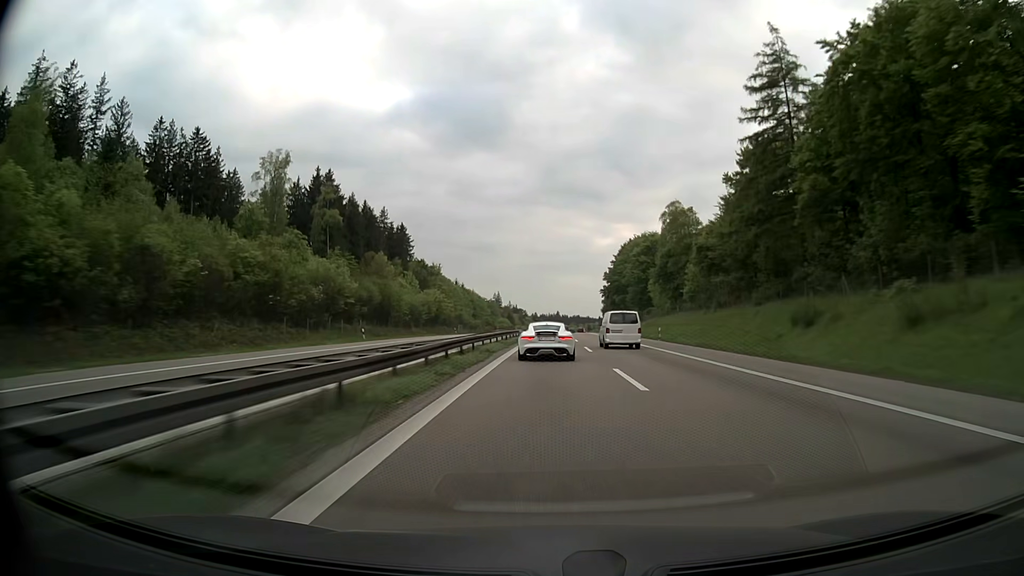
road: motorway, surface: asphalt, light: Day
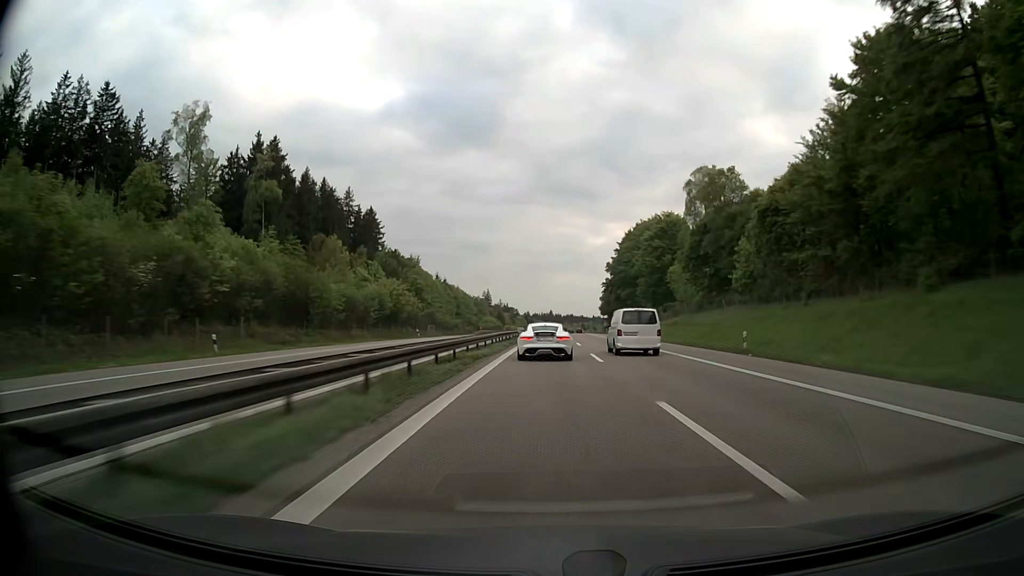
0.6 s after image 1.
(+0.2, +26.0) m; +1°
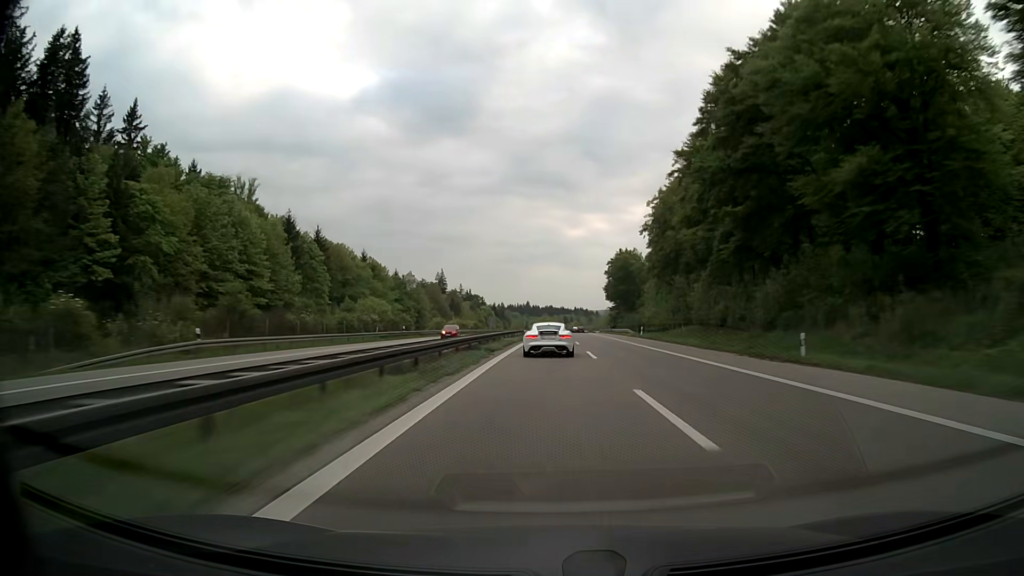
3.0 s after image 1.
(+1.9, +105.8) m; +2°
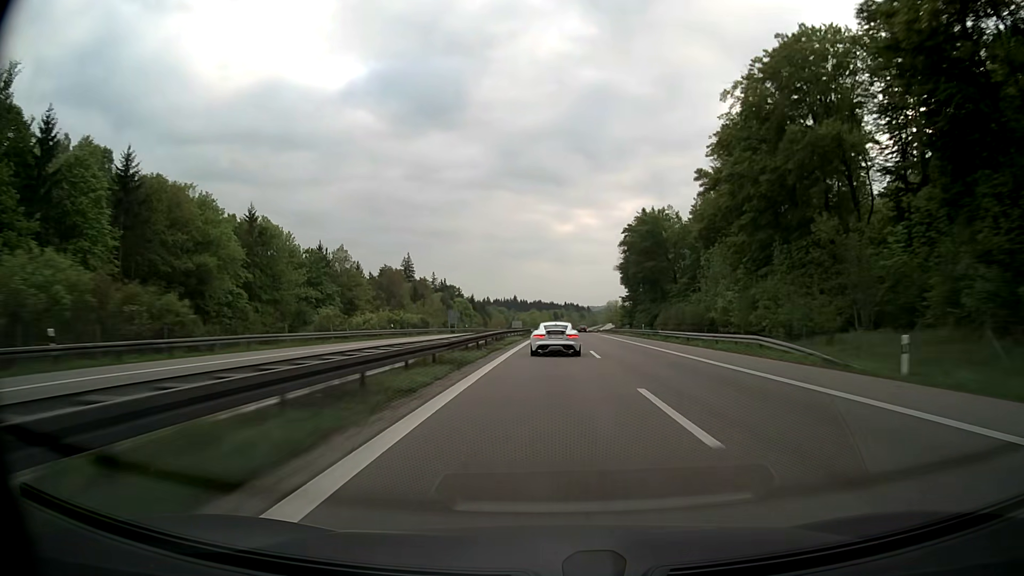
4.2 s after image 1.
(+0.4, +53.9) m; +1°
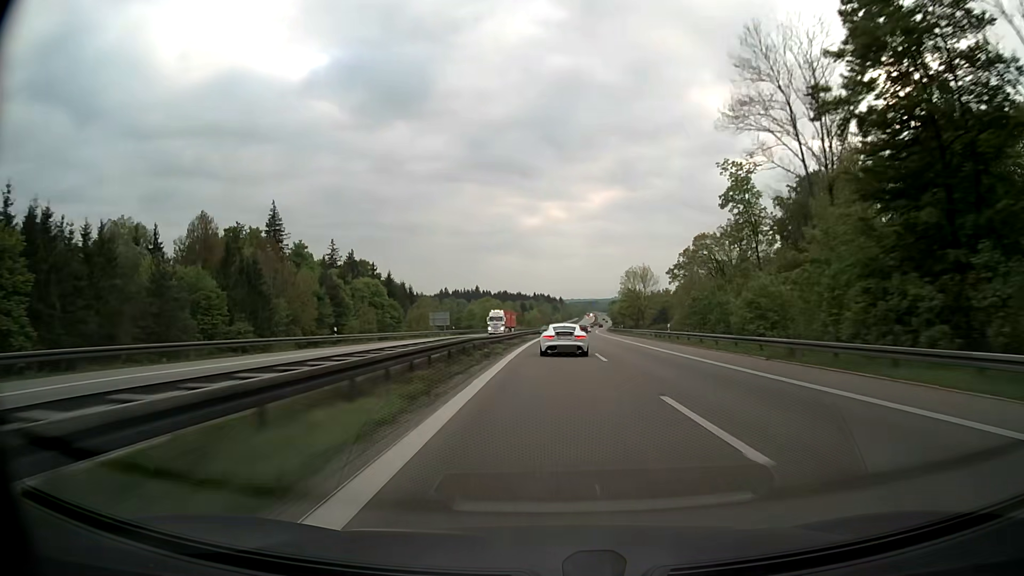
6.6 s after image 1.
(+2.1, +108.4) m; +3°
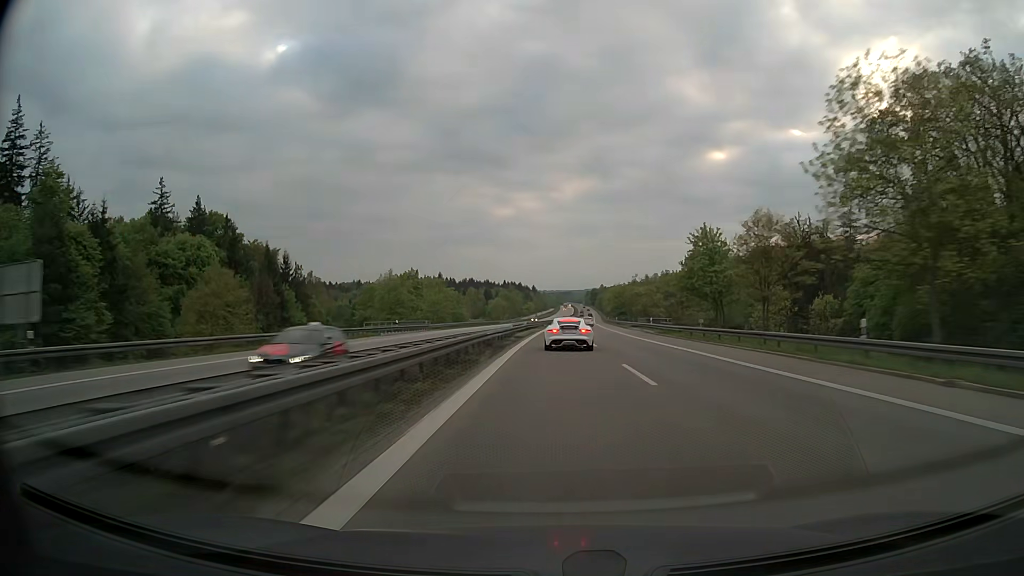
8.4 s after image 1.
(+1.5, +82.0) m; +2°
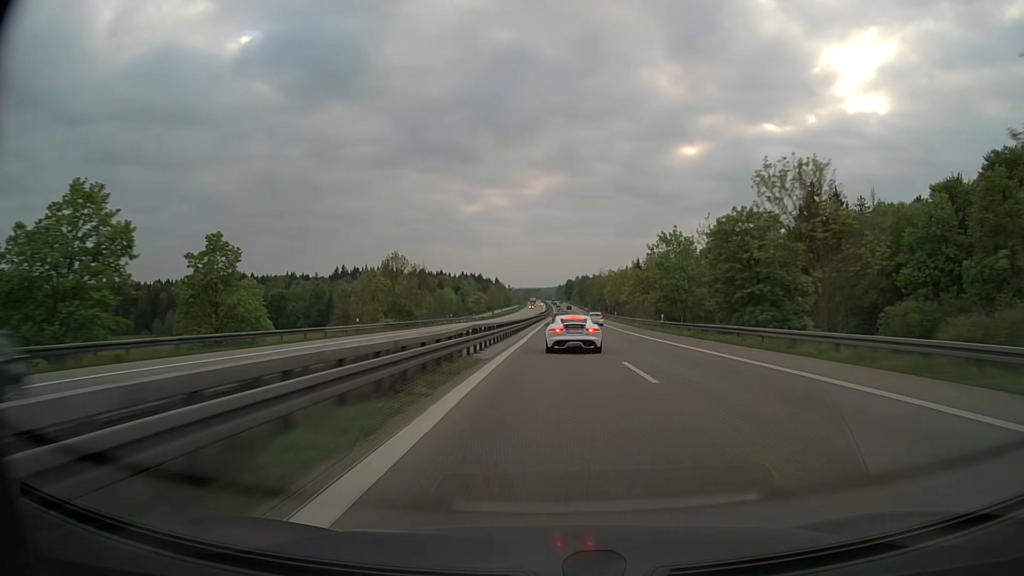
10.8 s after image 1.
(+3.0, +107.2) m; +3°
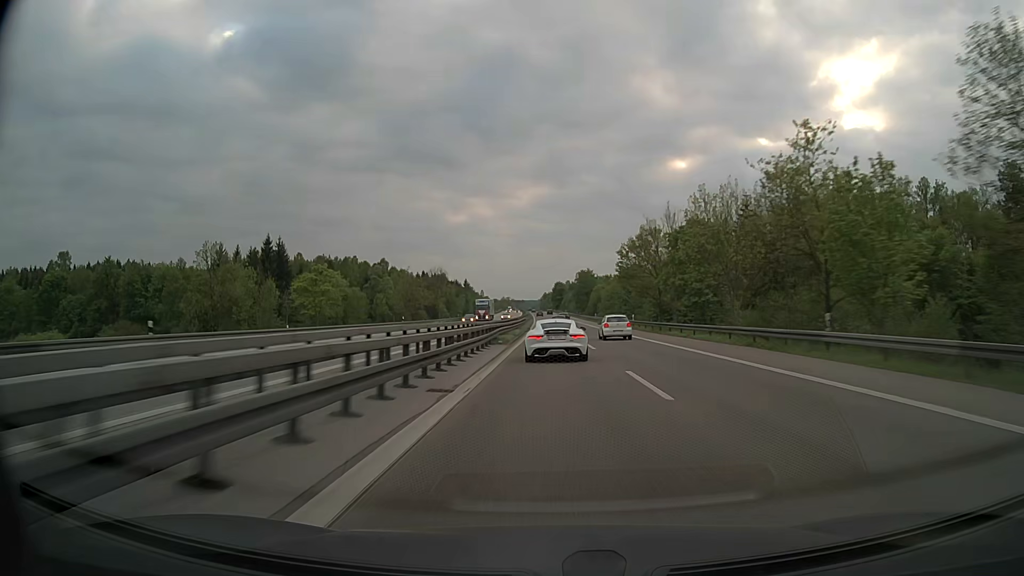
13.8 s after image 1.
(+2.1, +126.9) m; +1°
(0, +10) (0, +20) (0, +30) (0, +40) (0, +50) (0, +60) (0, +70) (0, +80) (0, +90) (0, +100) m
